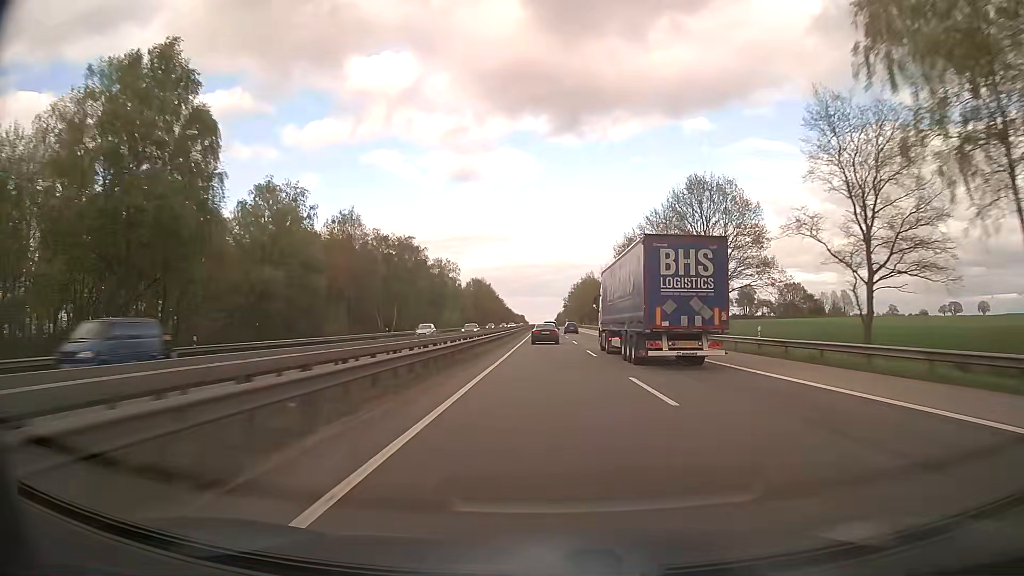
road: motorway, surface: asphalt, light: Day
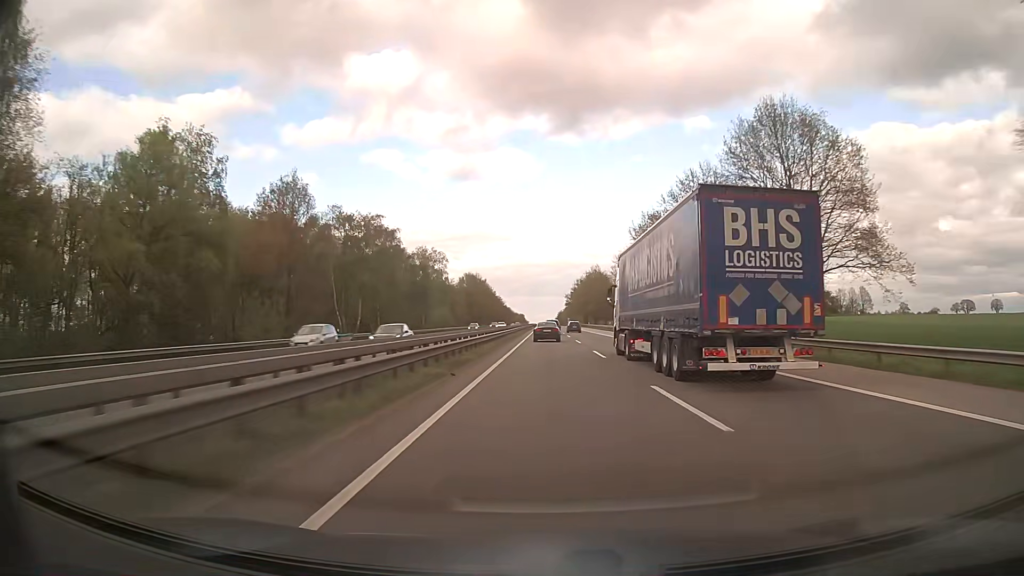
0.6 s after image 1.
(0.0, +20.5) m; 0°
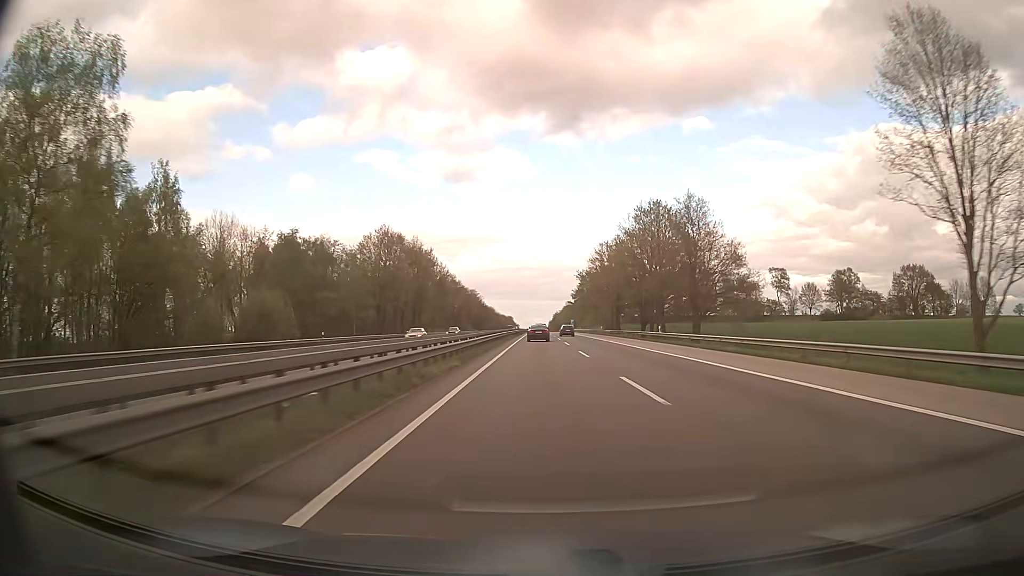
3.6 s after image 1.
(+0.5, +102.6) m; +1°
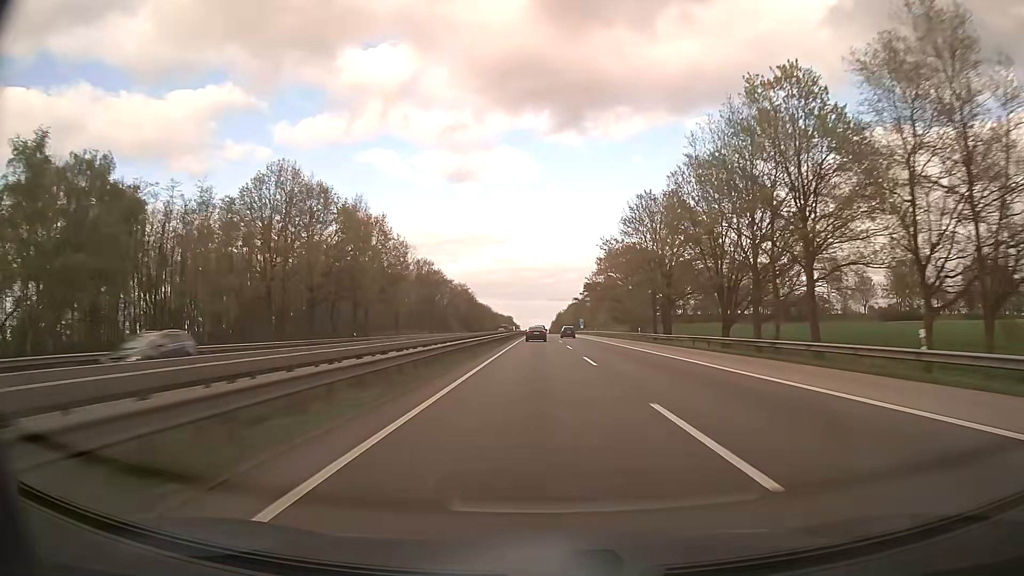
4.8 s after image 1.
(+0.1, +41.2) m; 0°
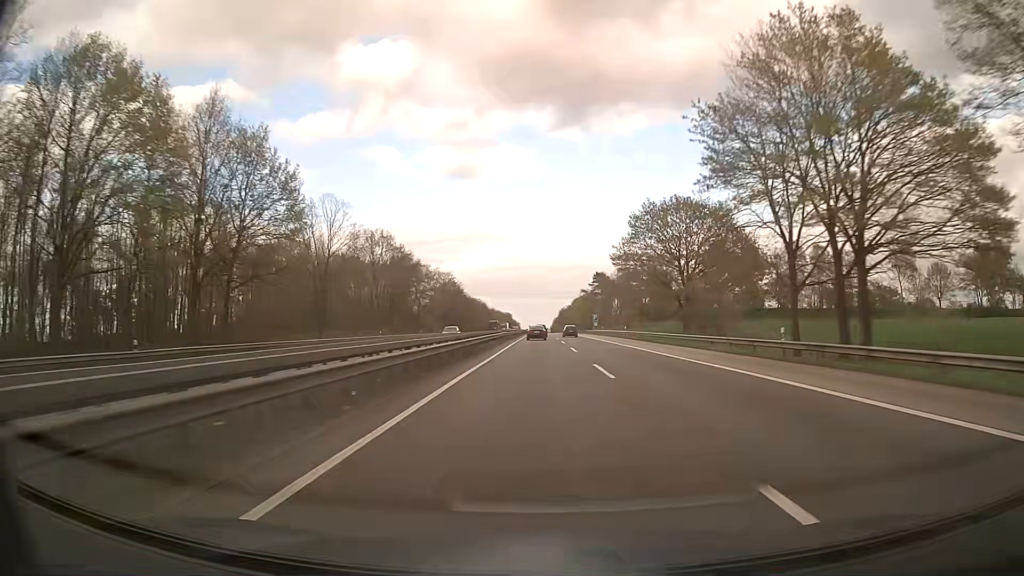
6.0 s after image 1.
(-0.1, +41.2) m; 0°
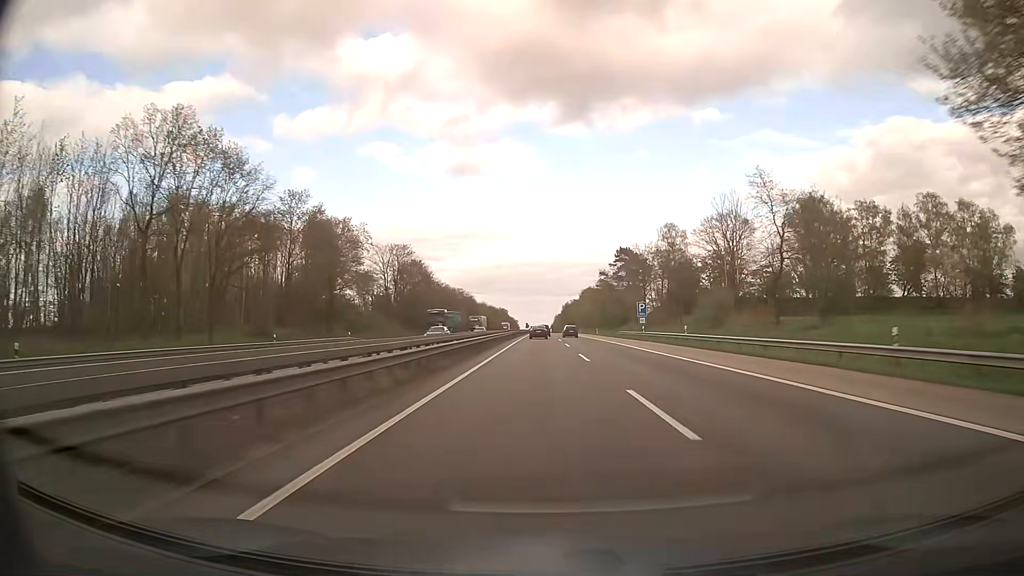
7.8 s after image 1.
(-0.1, +61.9) m; 0°
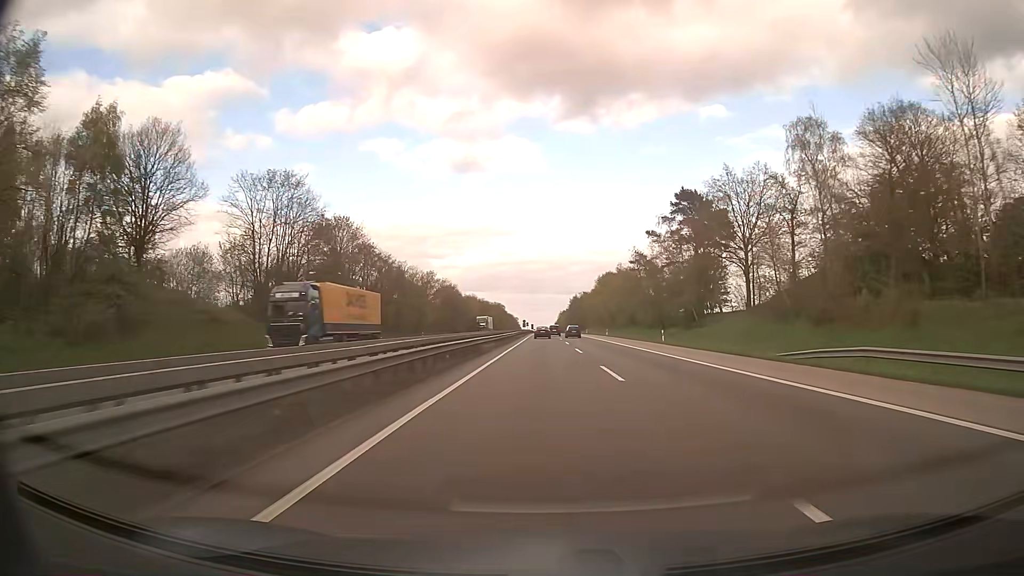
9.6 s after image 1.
(-0.1, +62.0) m; 0°
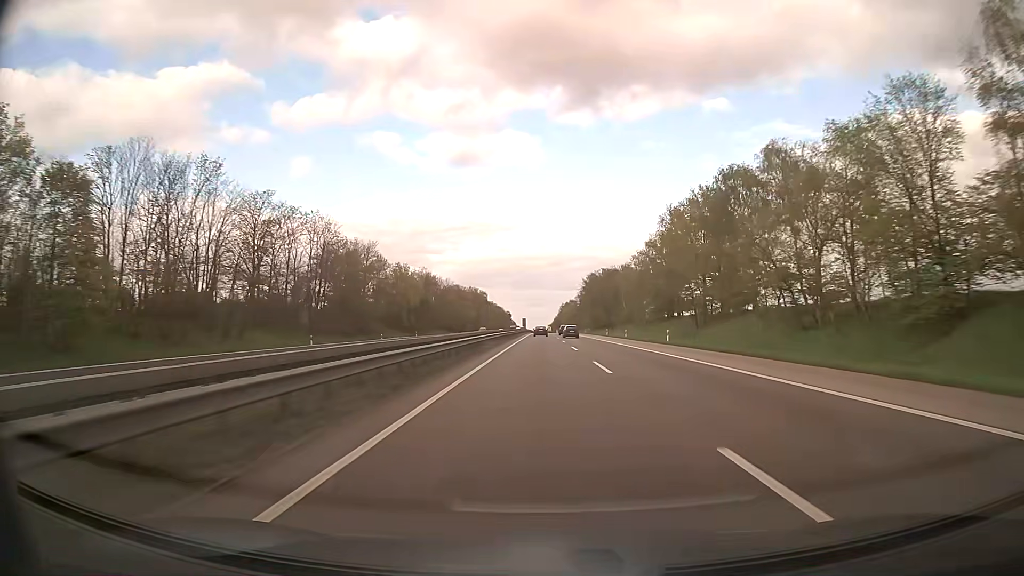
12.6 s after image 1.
(+0.2, +103.5) m; 0°
(0, +10) (0, +20) (0, +30) (0, +40) (0, +50) (0, +60) (0, +70) (0, +80) (0, +90) (0, +100) m
